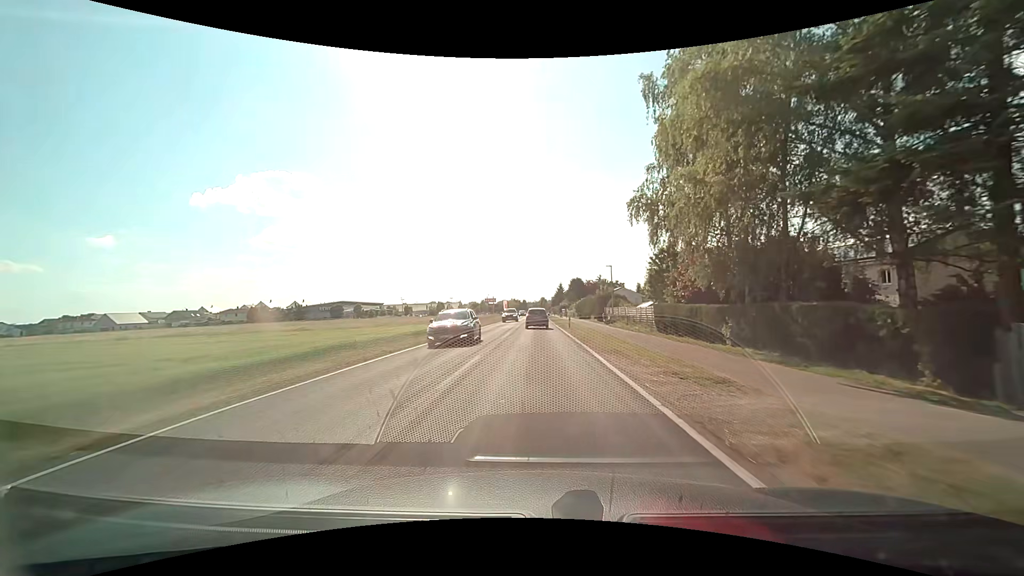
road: tertiary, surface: asphalt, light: Day
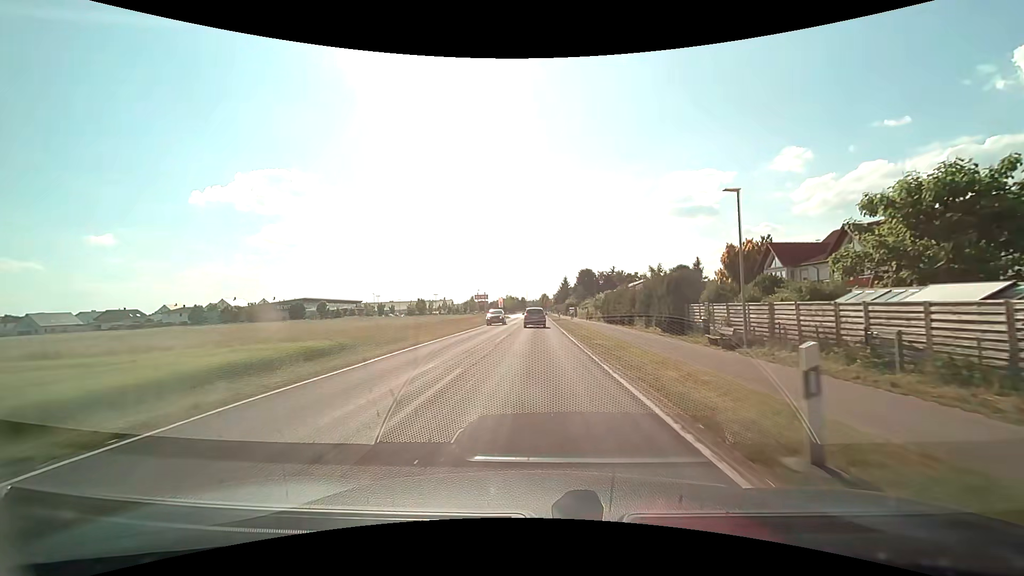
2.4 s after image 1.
(0.0, +33.3) m; 0°
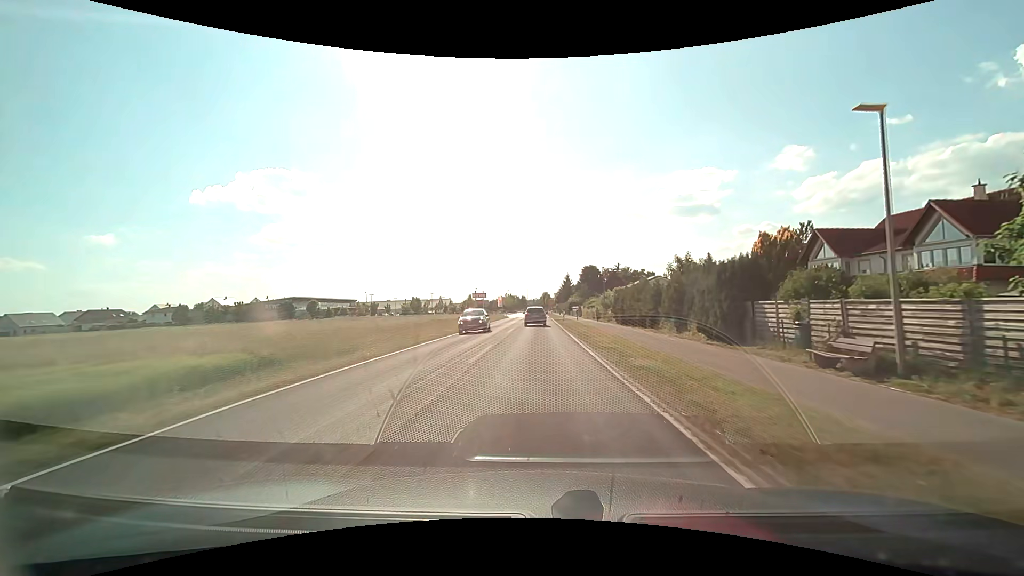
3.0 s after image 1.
(0.0, +7.9) m; 0°
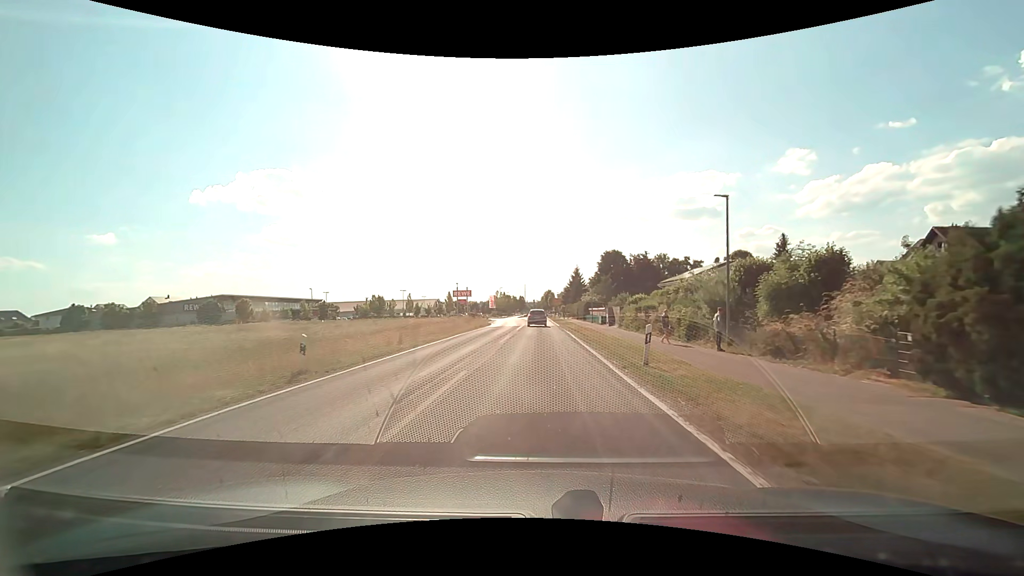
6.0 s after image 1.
(-0.2, +37.3) m; 0°
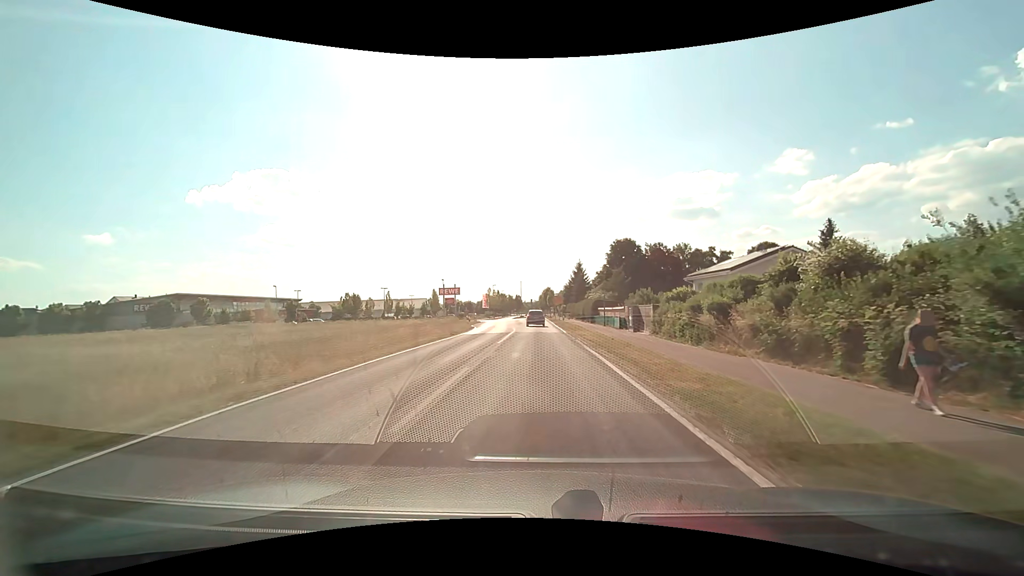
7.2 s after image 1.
(+0.1, +14.7) m; 0°
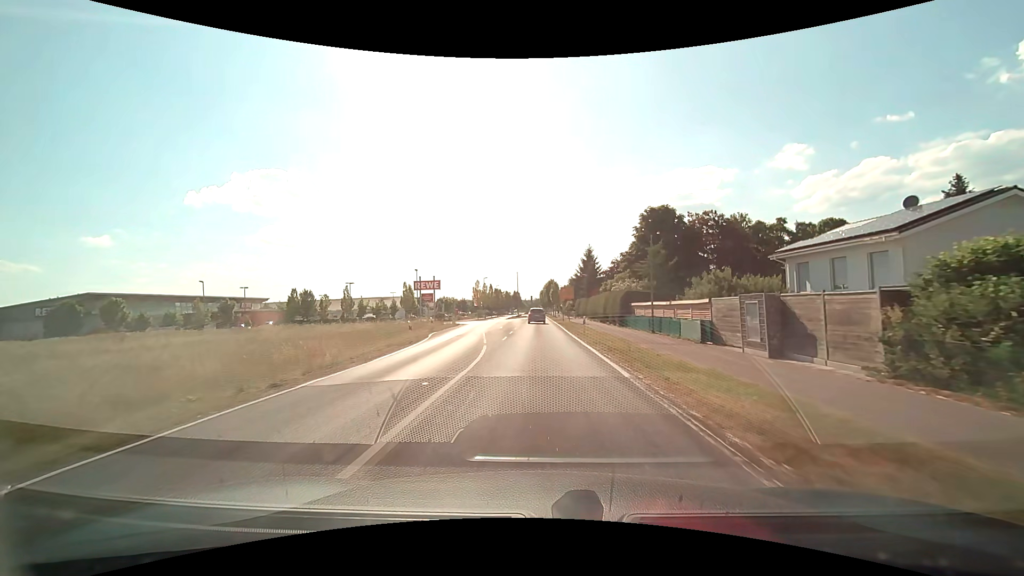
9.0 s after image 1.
(0.0, +22.2) m; 0°
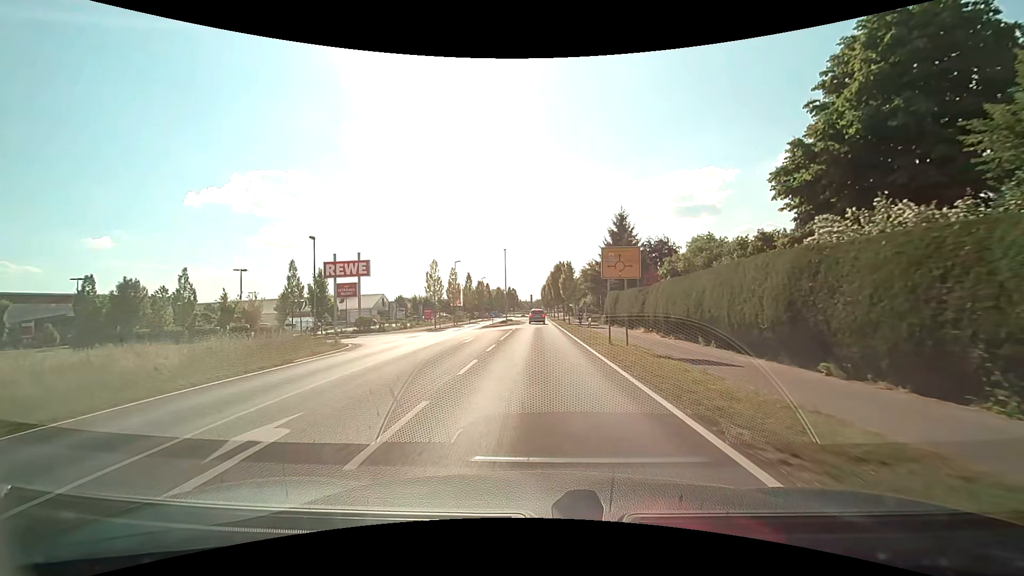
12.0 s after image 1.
(-0.2, +36.1) m; 0°
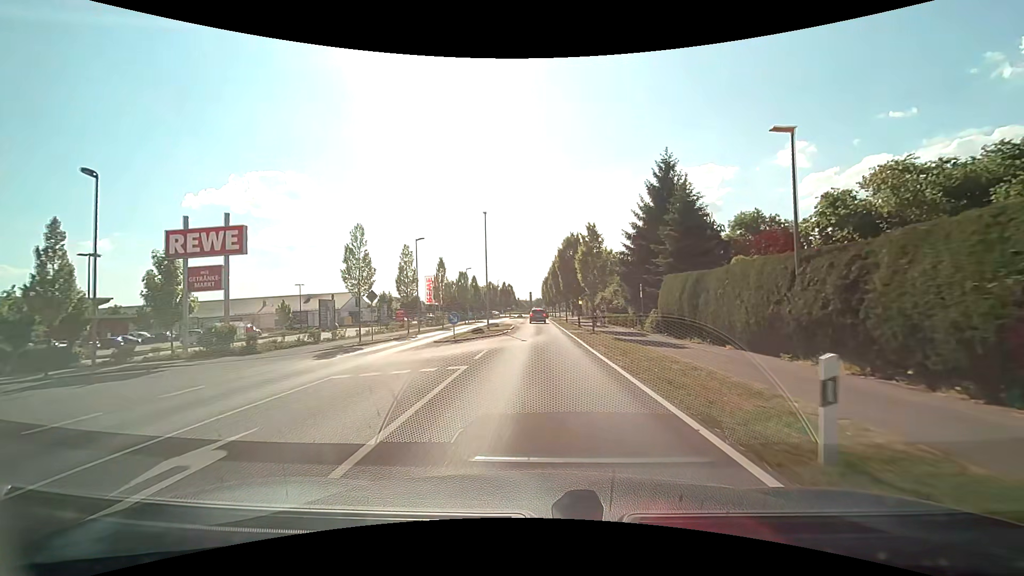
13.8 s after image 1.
(0.0, +21.0) m; 0°
(0, +10) (0, +20) (0, +30) (0, +40) (0, +50) (0, +60) (0, +70) (0, +80) (0, +90) (-1, +100) m
